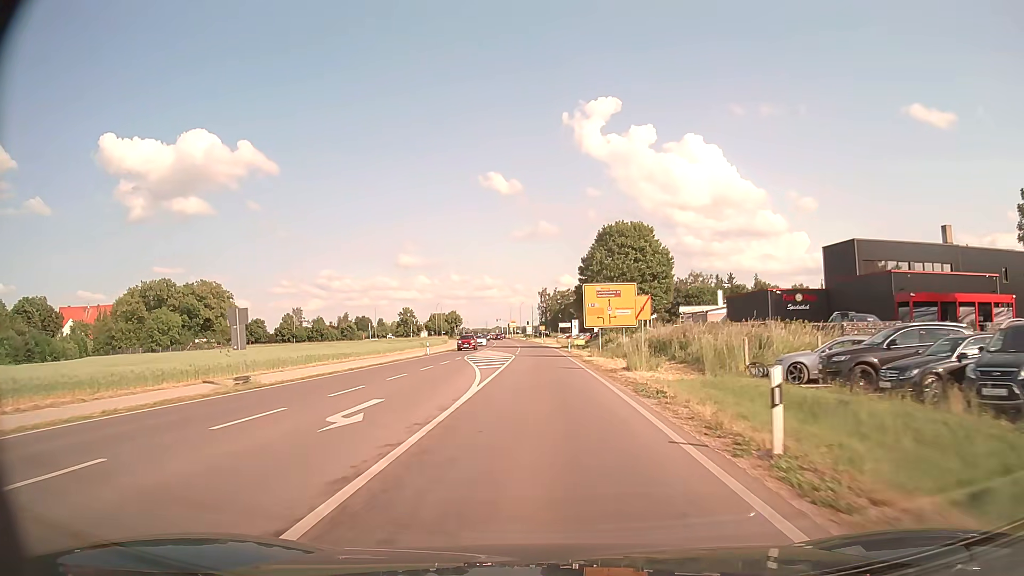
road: primary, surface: asphalt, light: Day
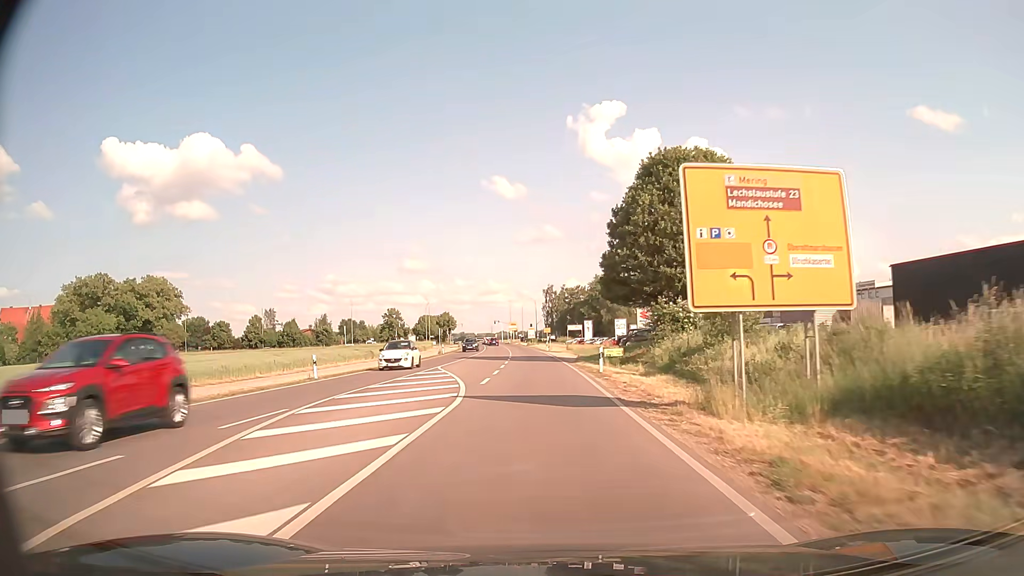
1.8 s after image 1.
(0.0, +29.5) m; 0°
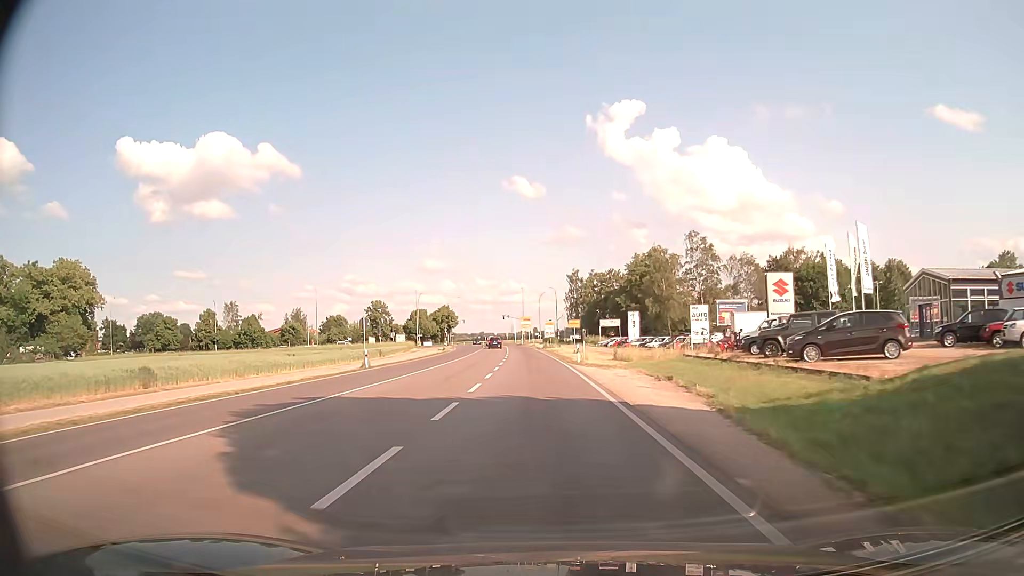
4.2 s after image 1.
(-0.6, +39.7) m; -2°
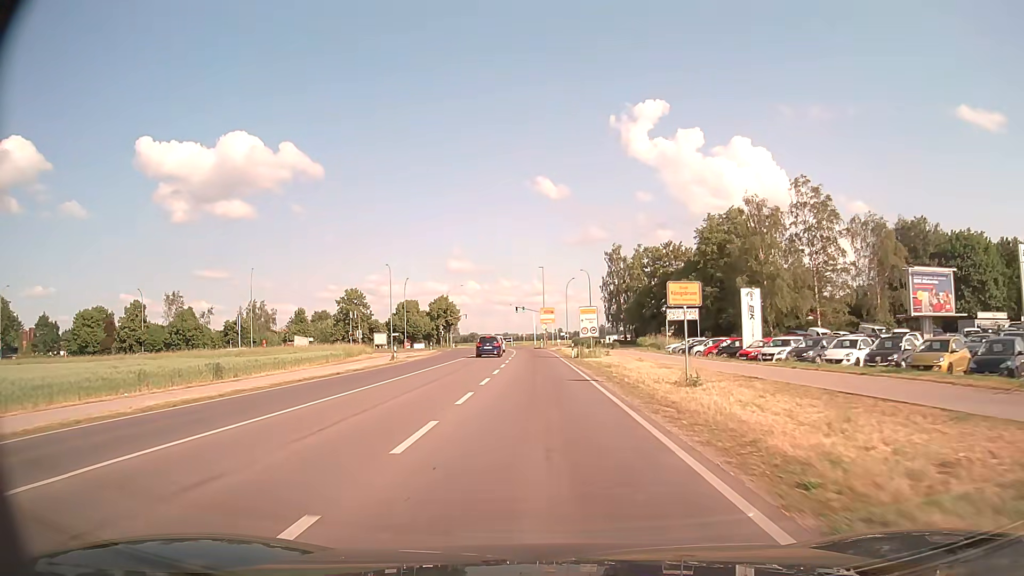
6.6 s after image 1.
(-0.8, +39.6) m; -2°
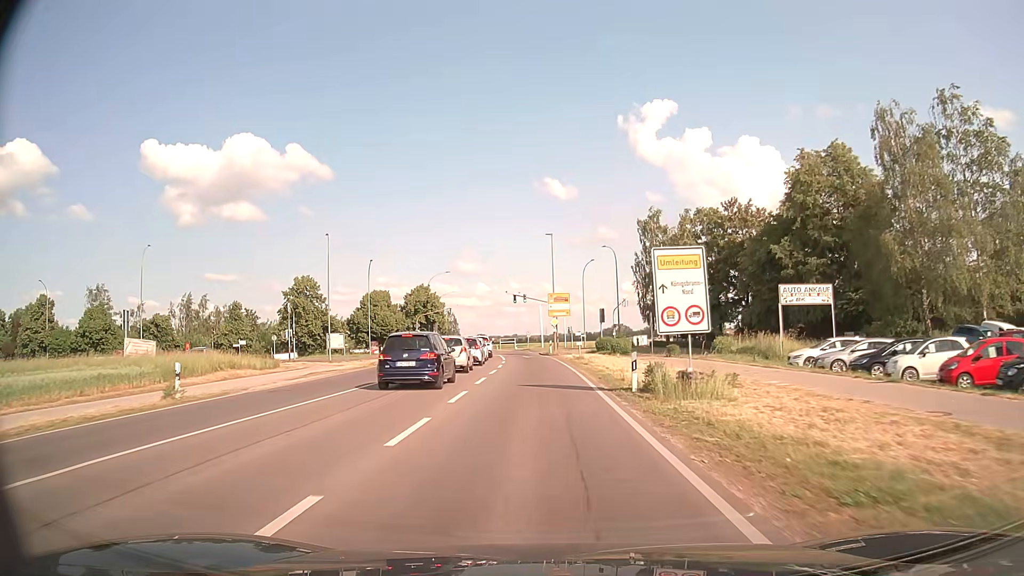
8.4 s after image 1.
(-0.1, +29.5) m; -1°
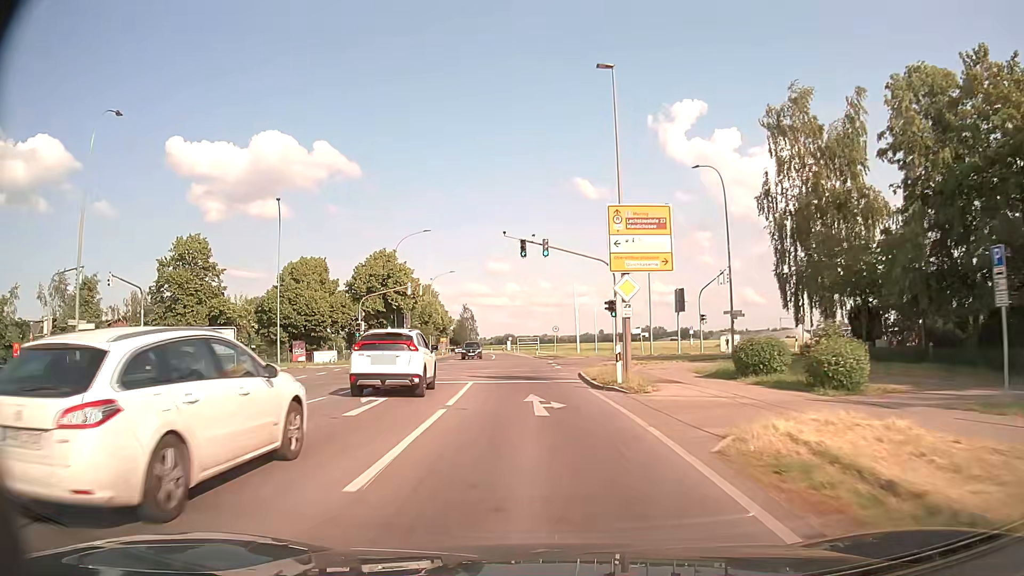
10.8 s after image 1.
(-0.8, +38.8) m; -3°
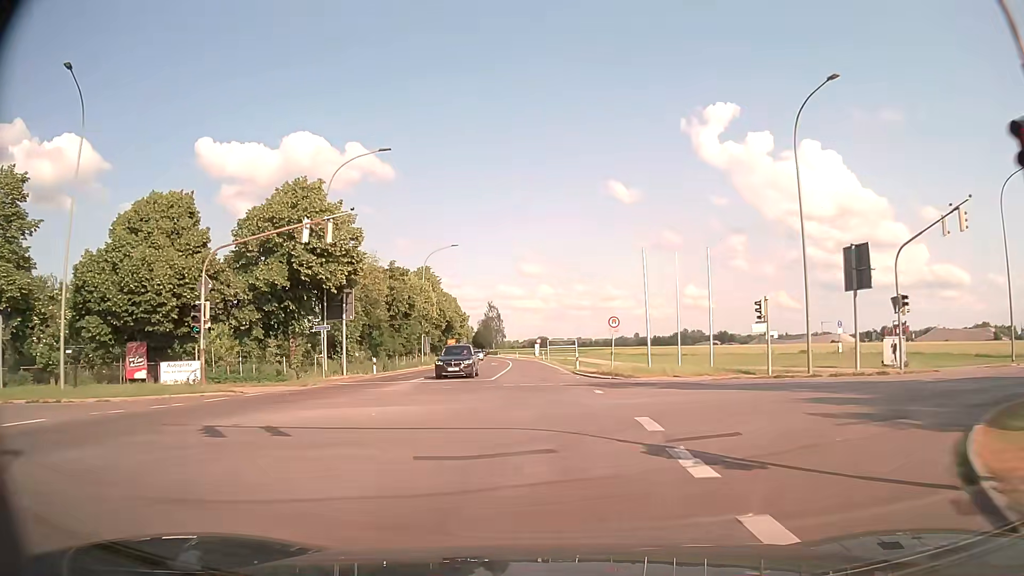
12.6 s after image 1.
(-0.7, +28.6) m; -3°
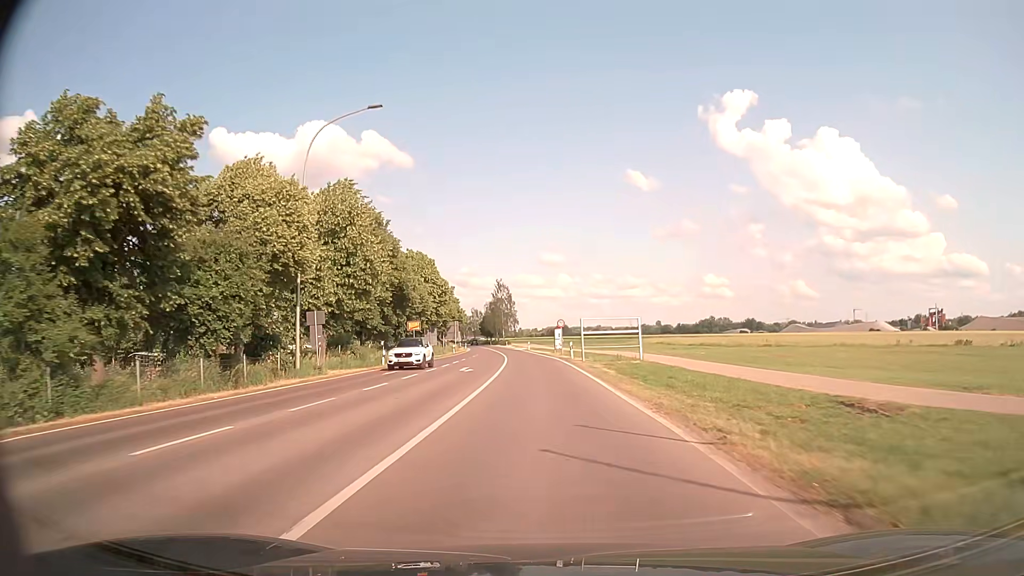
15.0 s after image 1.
(-0.6, +38.5) m; -1°
(0, +10) (0, +20) (0, +30) (-1, +40) (-1, +50) (-2, +60) (-3, +70) (-4, +80) (-5, +90) (-6, +100) m
